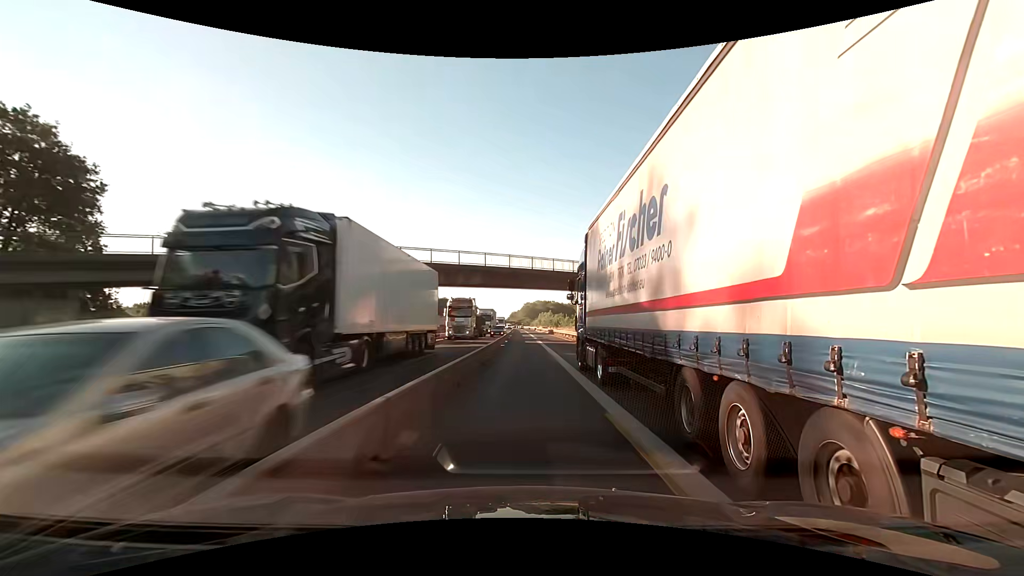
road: motorway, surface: asphalt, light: Day
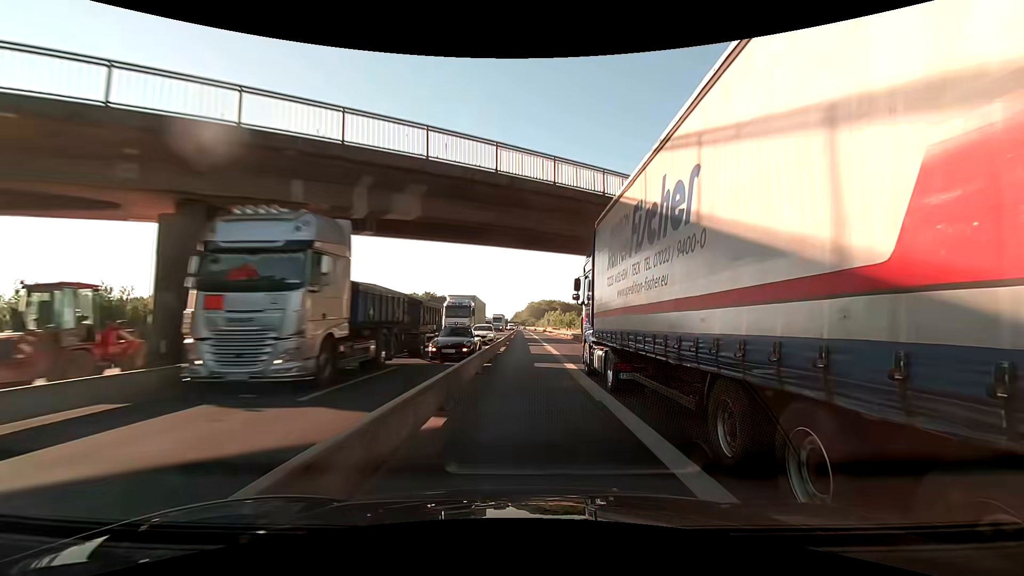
(-0.1, +27.1) m; 0°
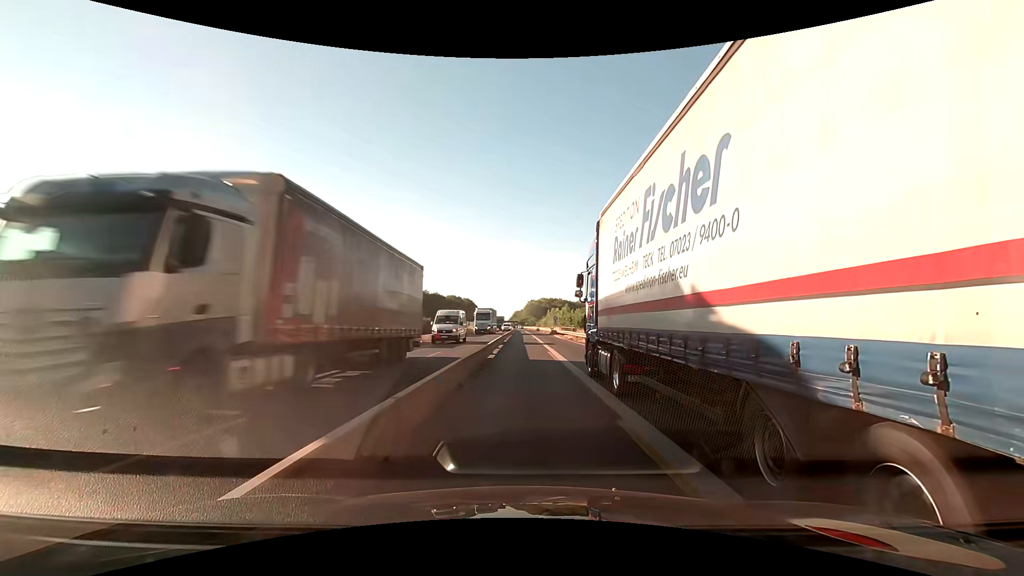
(0.0, +27.1) m; 0°
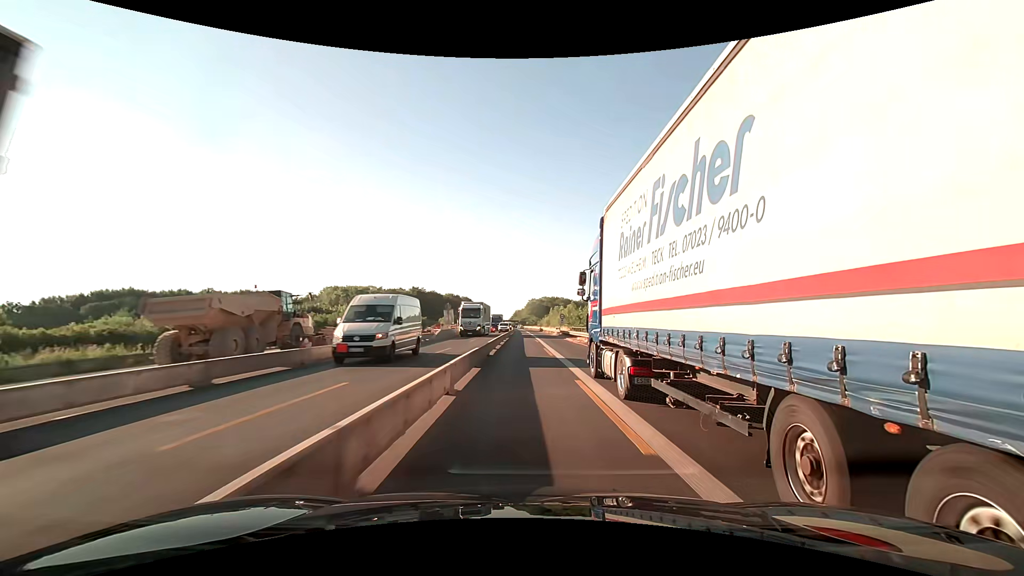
(0.0, +13.5) m; 0°
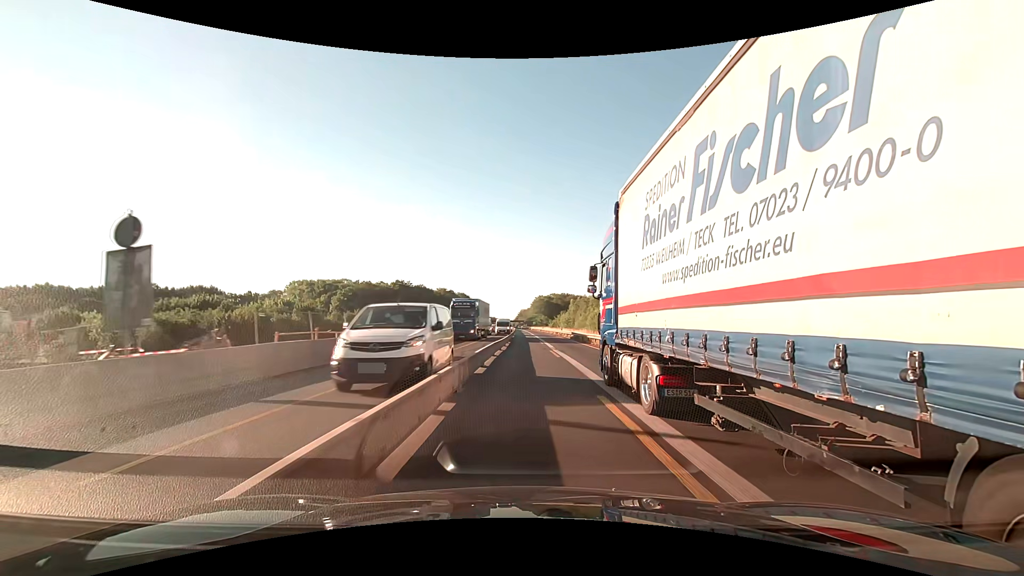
(-0.5, +54.0) m; -1°
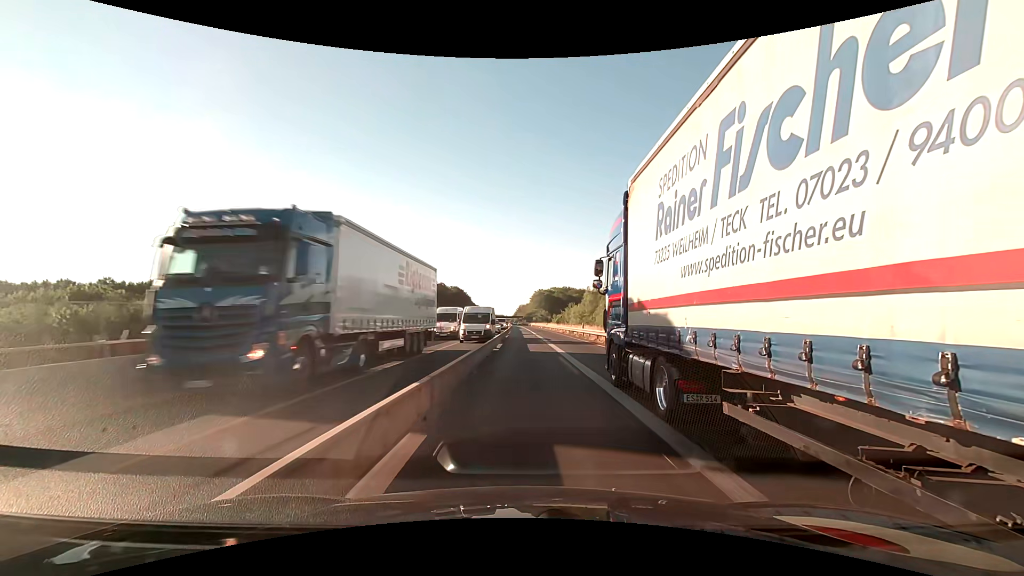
(+0.2, +26.9) m; 0°
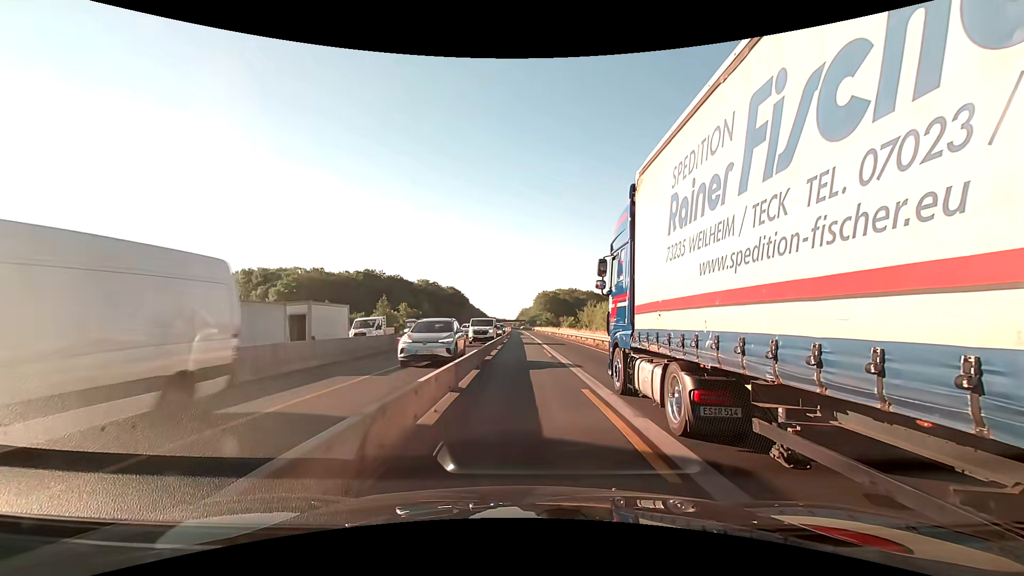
(0.0, +26.9) m; 0°
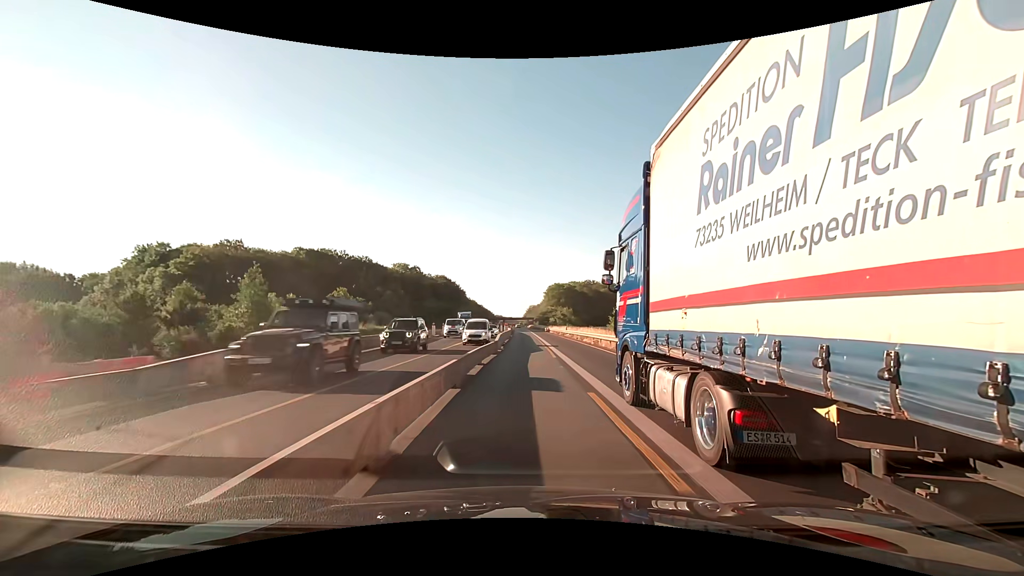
(-0.4, +53.7) m; -1°
(0, +10) (0, +20) (0, +30) (0, +40) (0, +50) (0, +60) (0, +70) (0, +80) (-1, +90) (-1, +100) m
